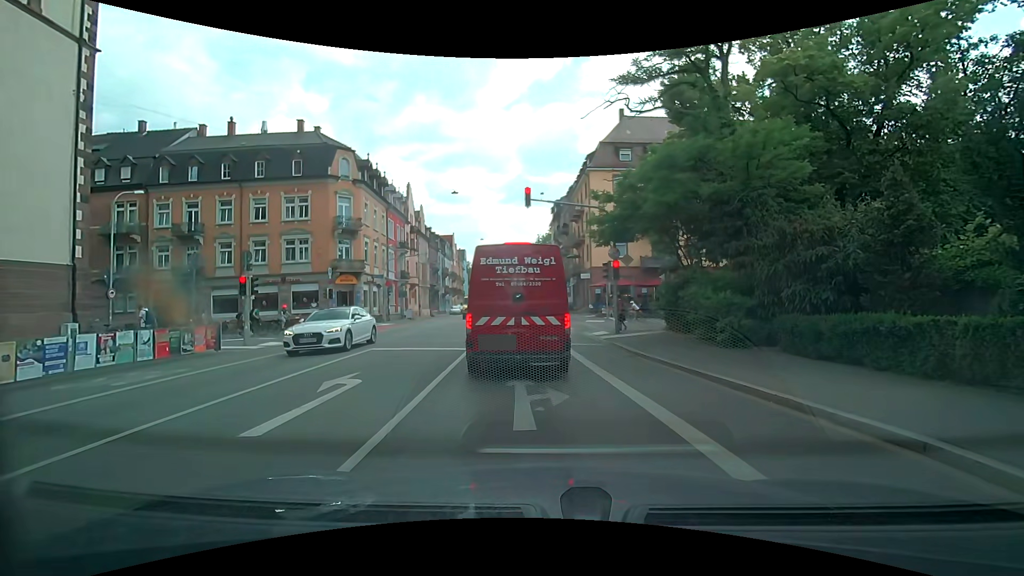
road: secondary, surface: asphalt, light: Day
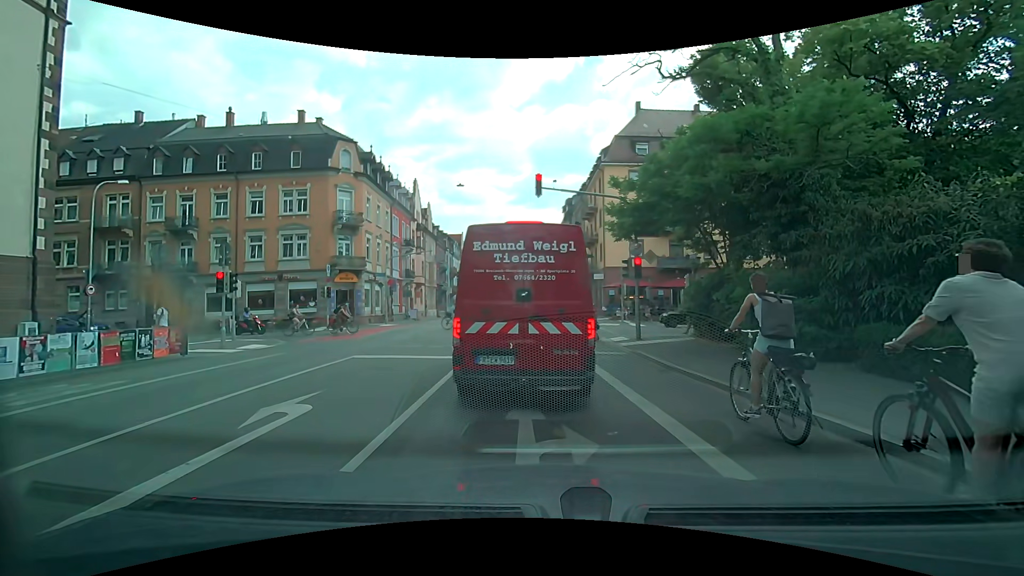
(-0.1, +2.3) m; -3°
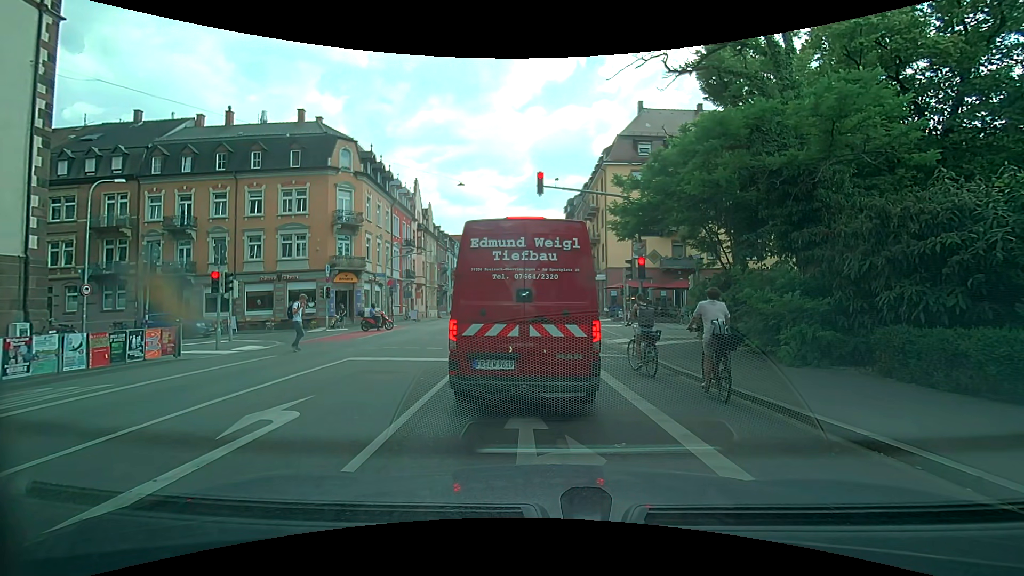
(0.0, +0.5) m; 0°
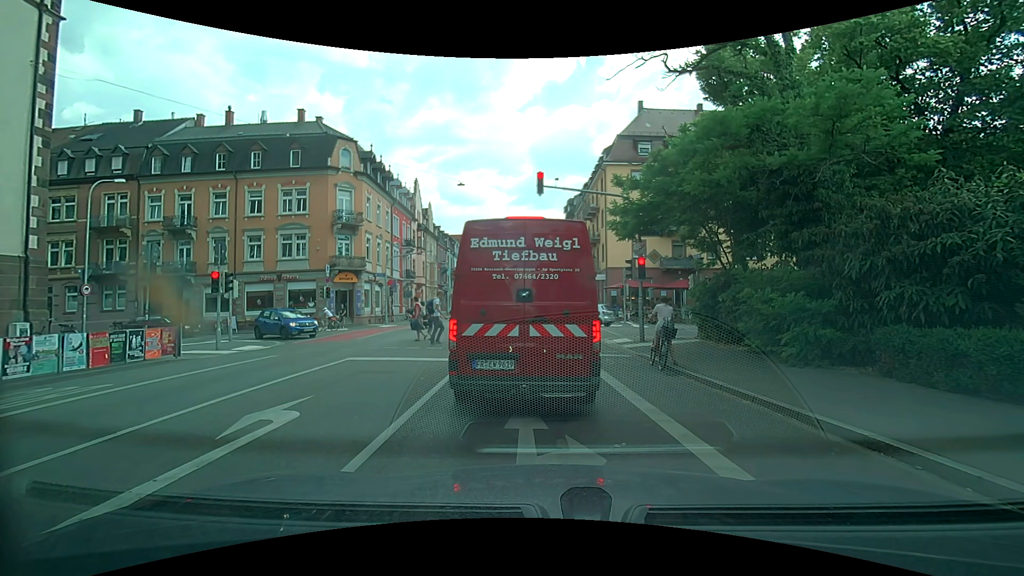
(0.0, 0.0) m; 0°
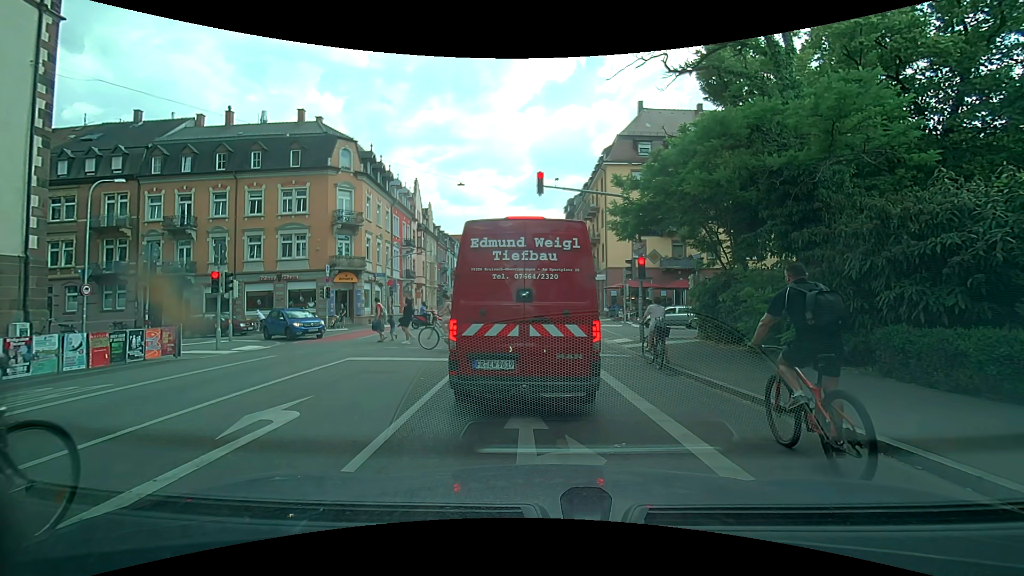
(0.0, 0.0) m; 0°
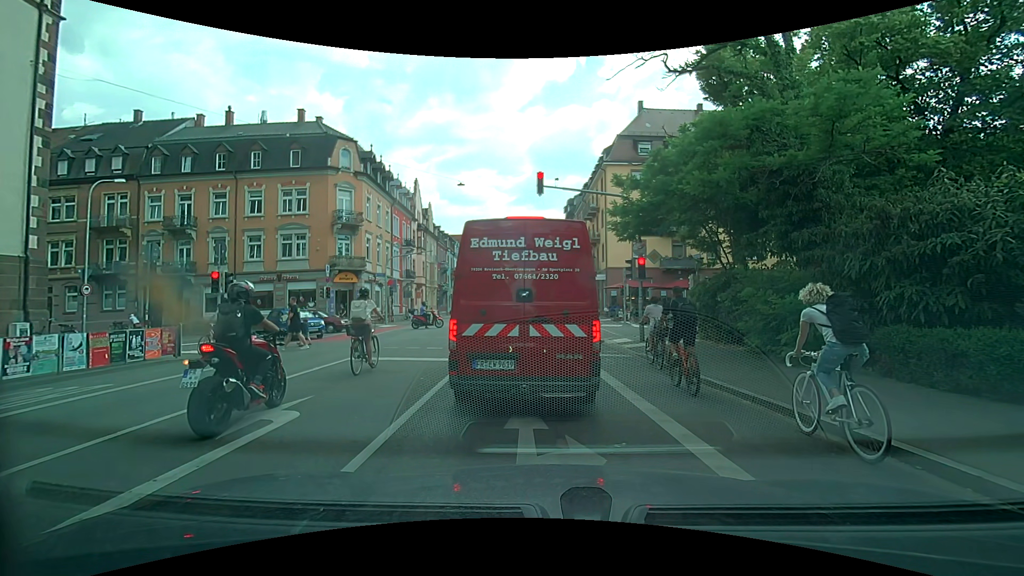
(0.0, 0.0) m; 0°
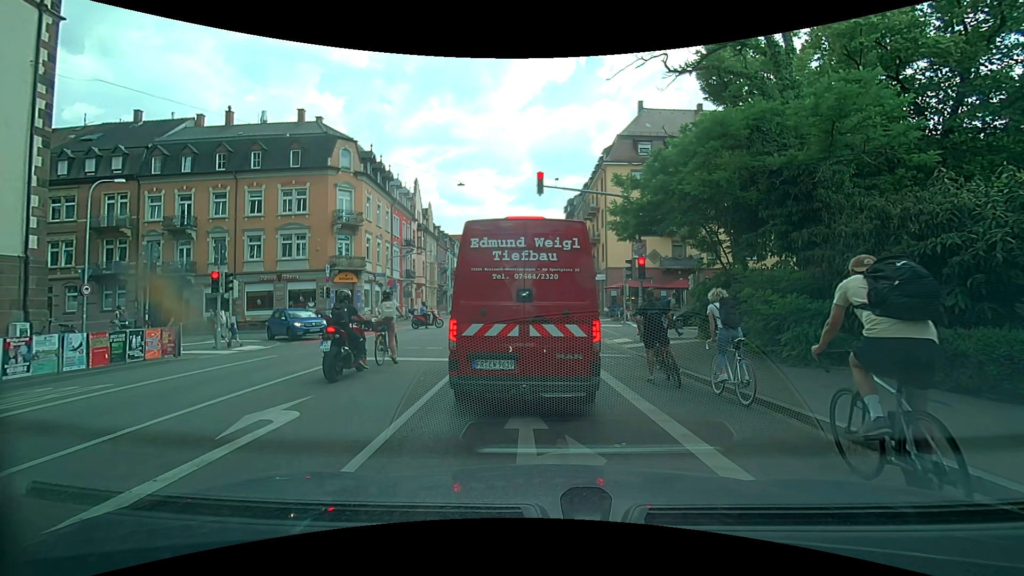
(0.0, 0.0) m; 0°
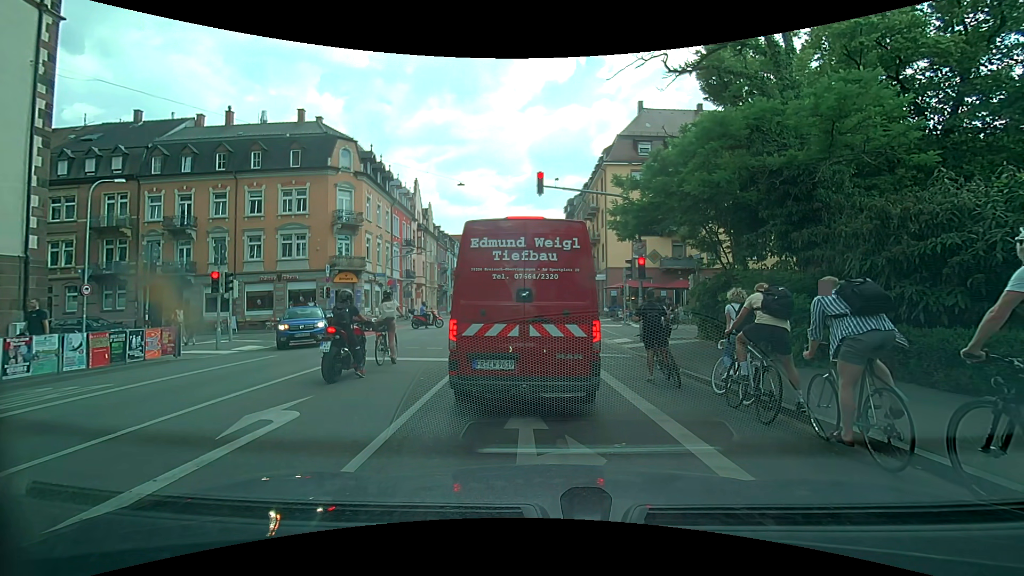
(0.0, 0.0) m; 0°
(0, +10) (-1, +20) (-1, +30) (-1, +40) (-2, +50) (-2, +60) (-2, +70) (-3, +80) (-3, +90) (-3, +100) m
